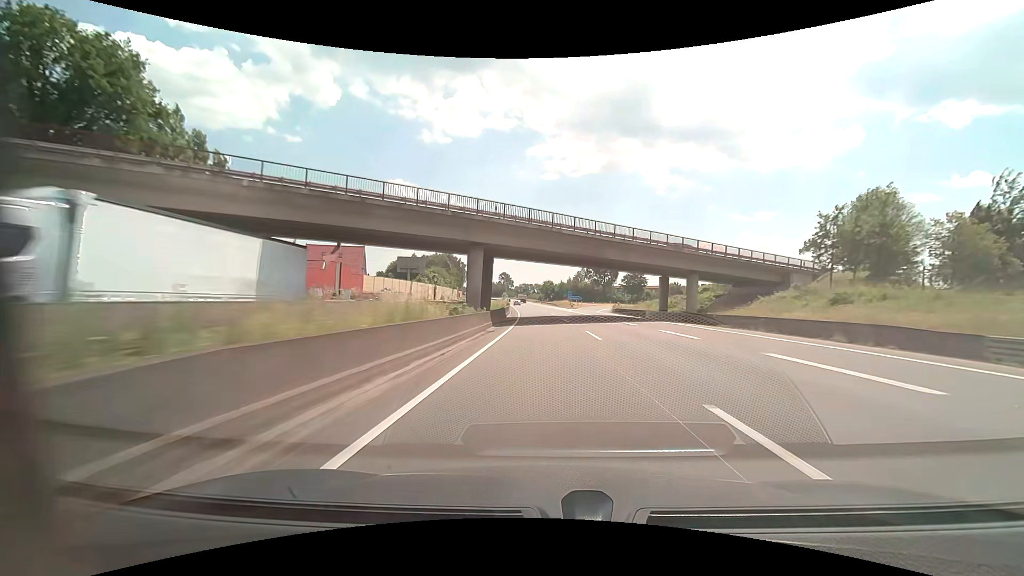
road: motorway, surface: asphalt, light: Day
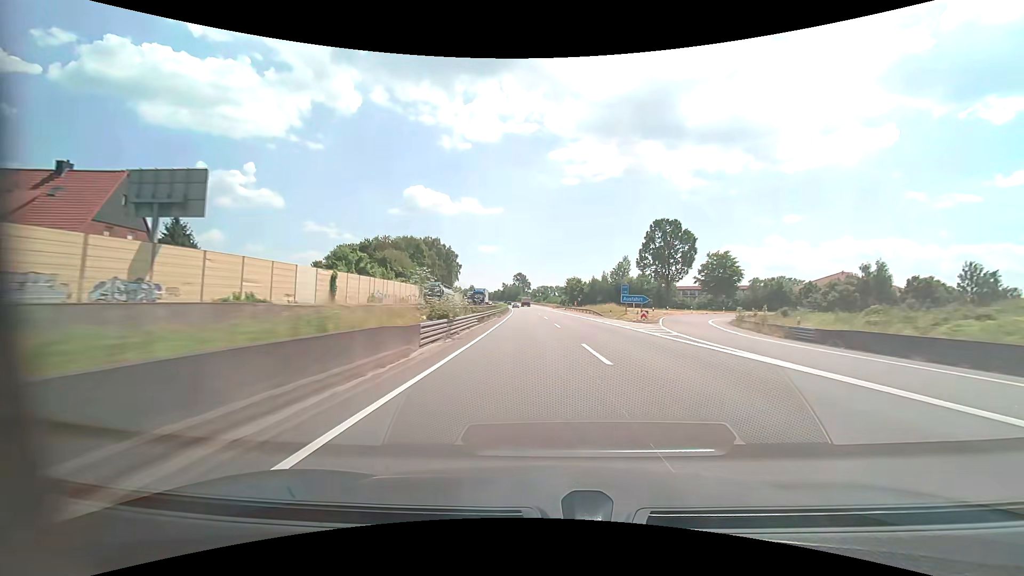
(-1.0, +61.3) m; -2°
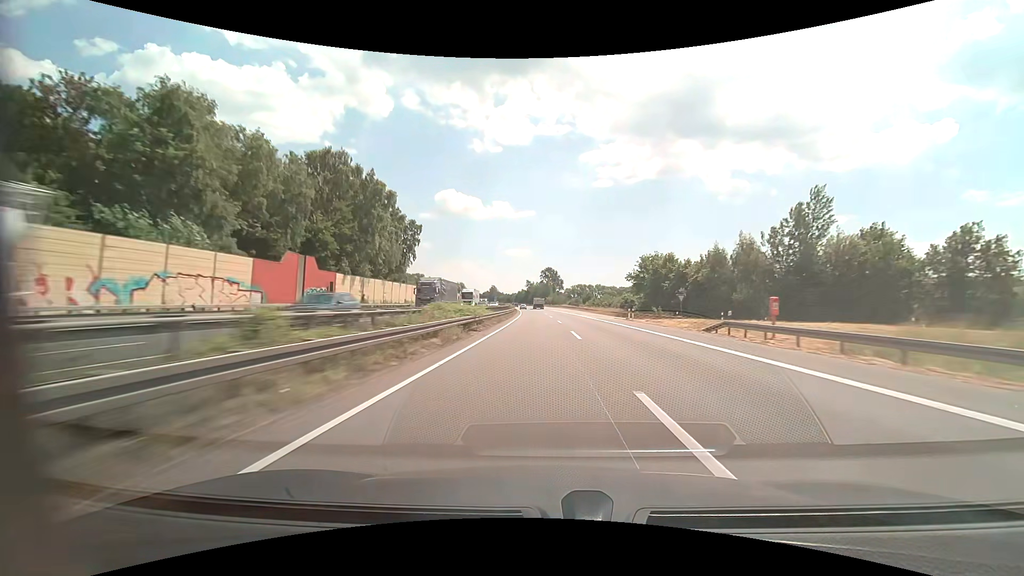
(-2.9, +81.6) m; -4°
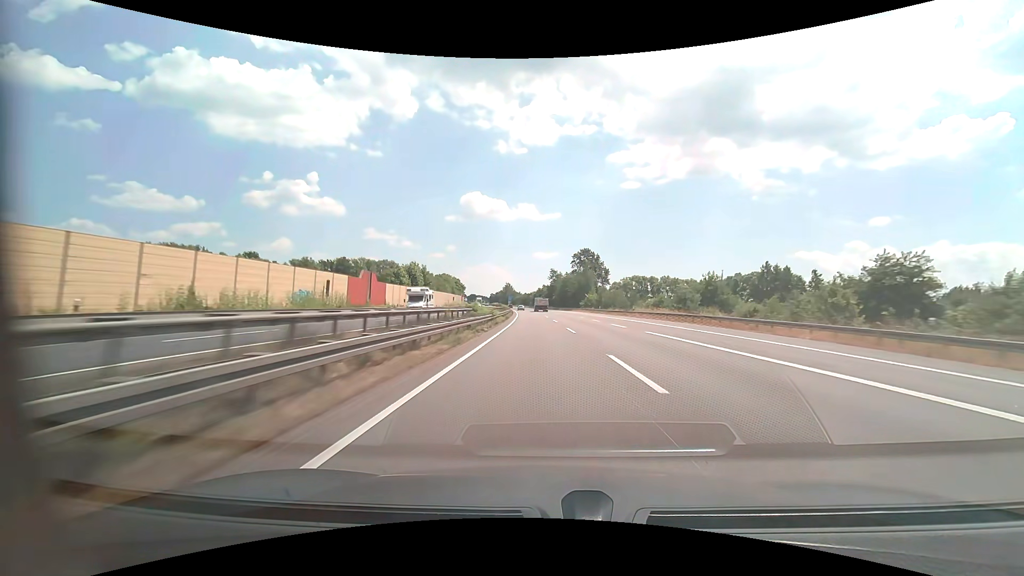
(-3.1, +102.0) m; -3°
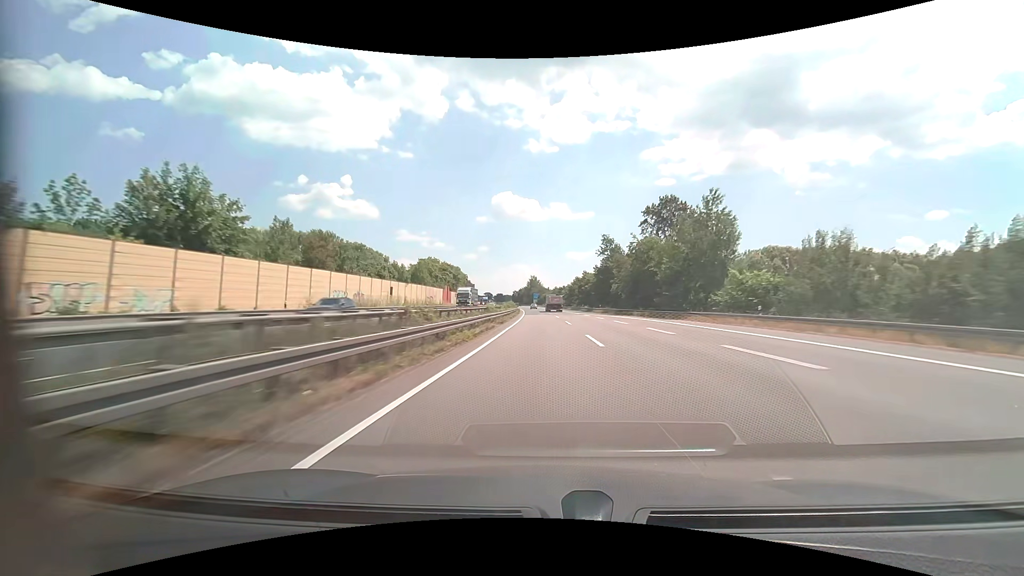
(-2.3, +81.8) m; -4°
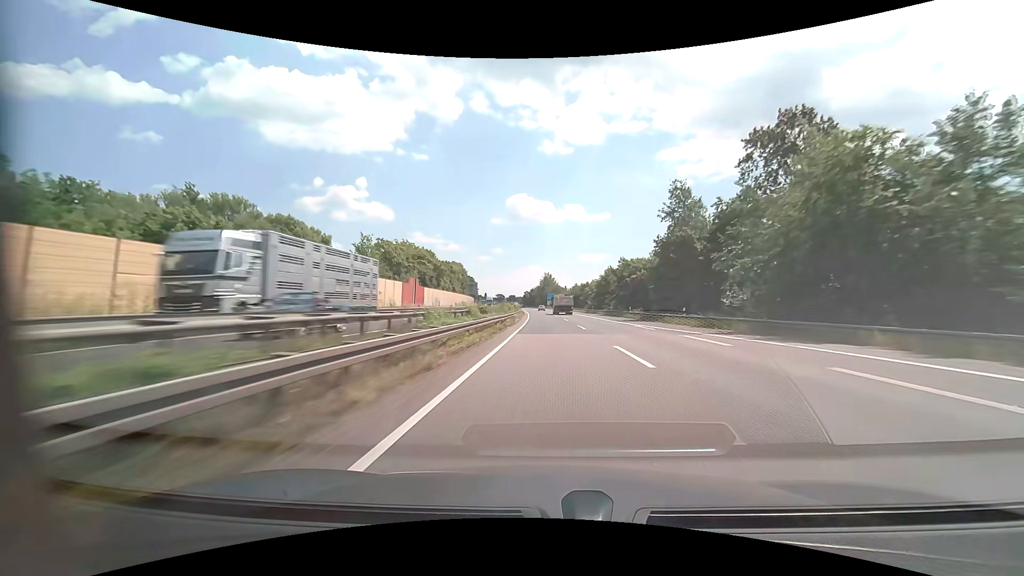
(-0.7, +41.0) m; -2°
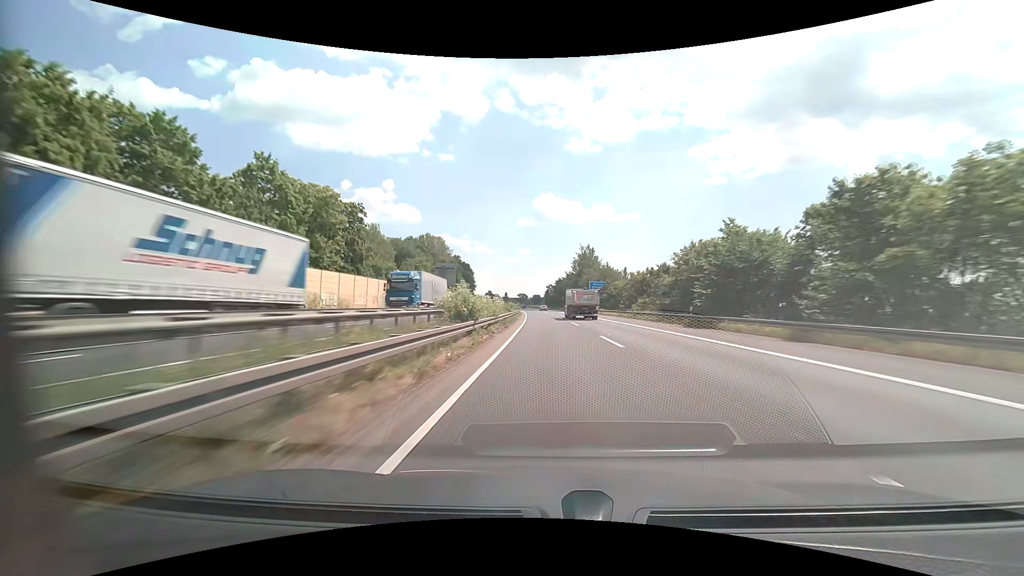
(-2.3, +102.9) m; -3°
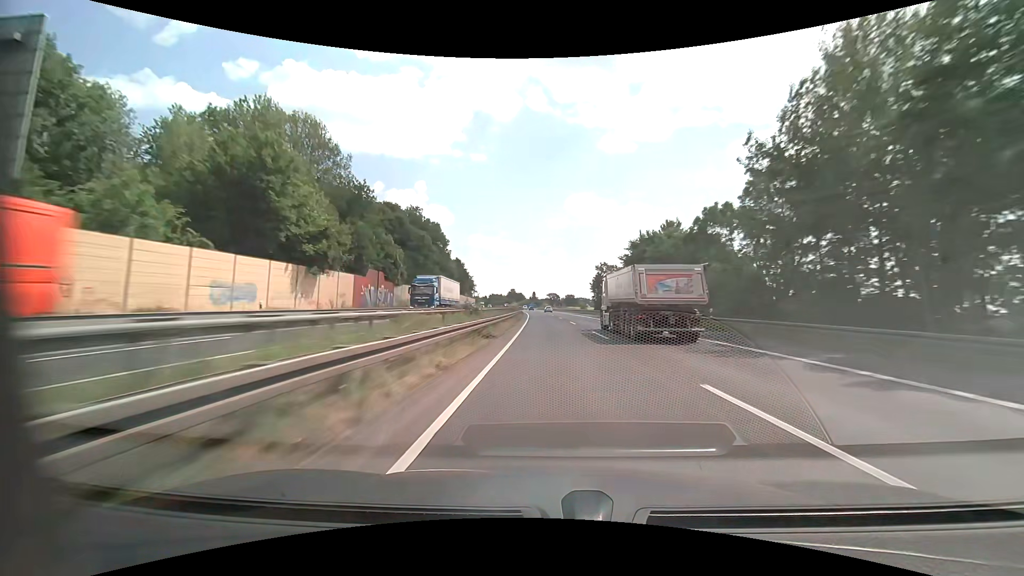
(-2.9, +103.3) m; -4°
(0, +10) (0, +20) (0, +30) (0, +40) (-1, +50) (-1, +60) (-1, +70) (-1, +80) (-2, +90) (-2, +100) m
